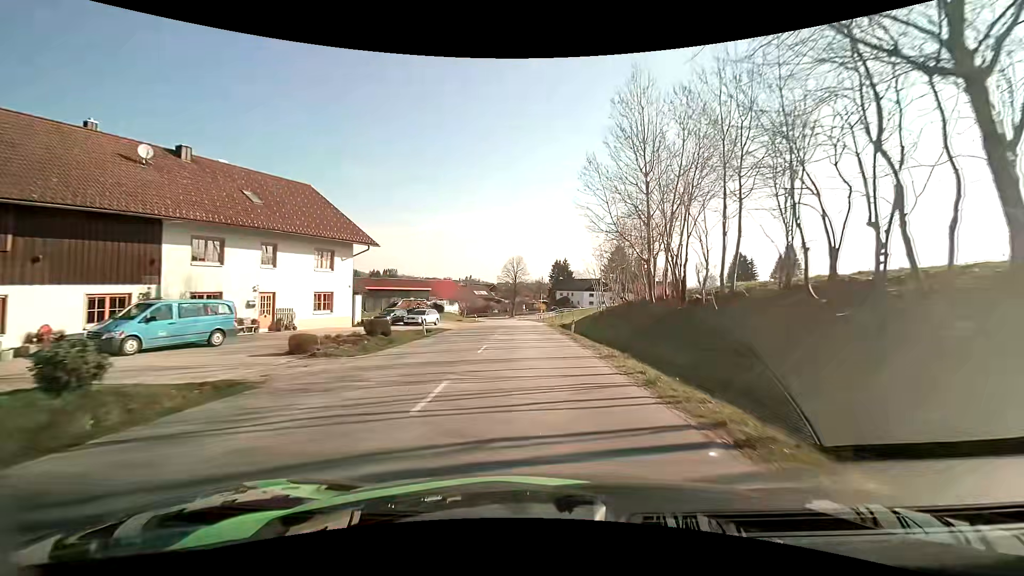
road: tertiary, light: Day
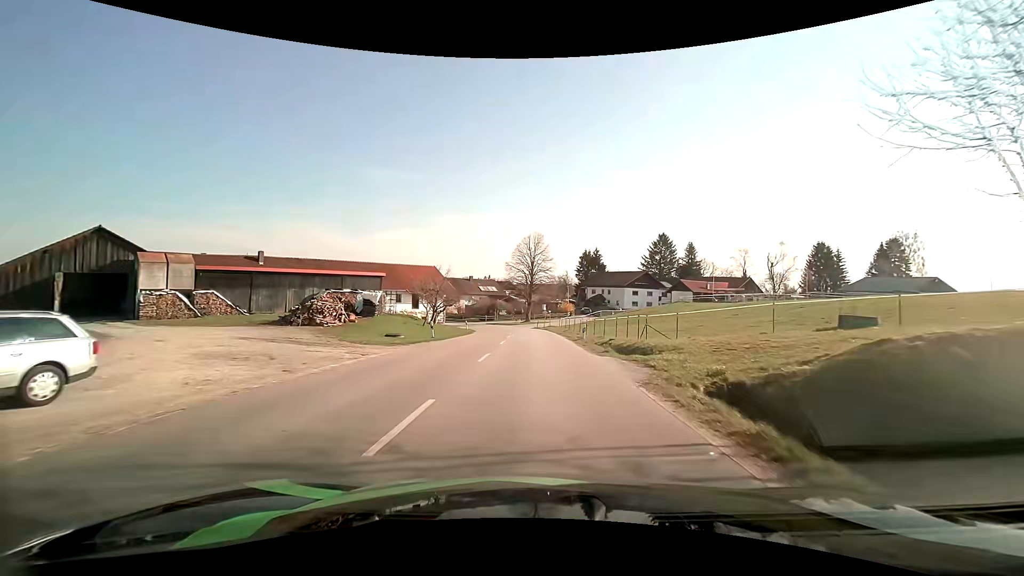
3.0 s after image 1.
(-1.0, +38.2) m; -2°
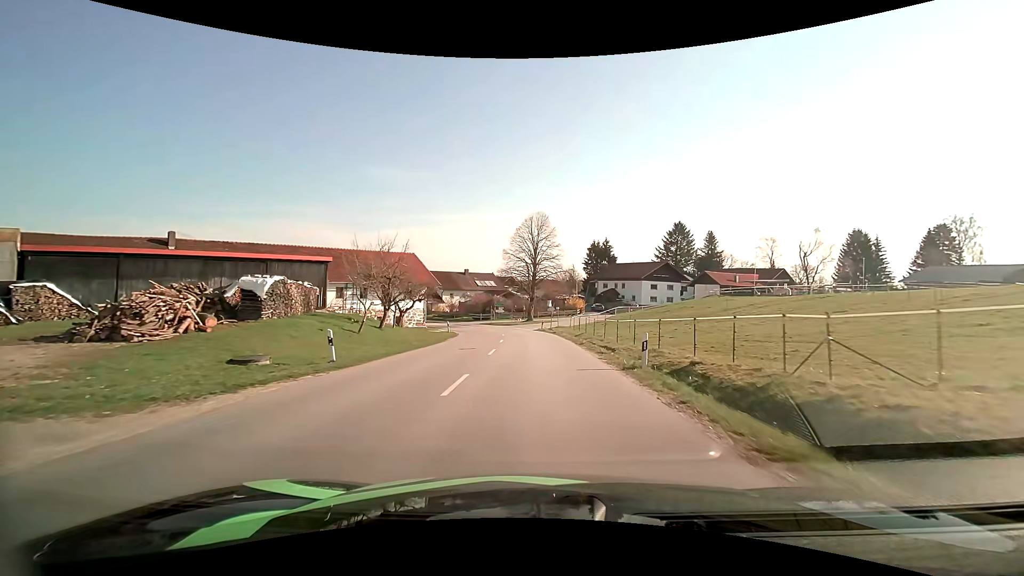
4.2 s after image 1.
(-0.2, +14.6) m; -1°
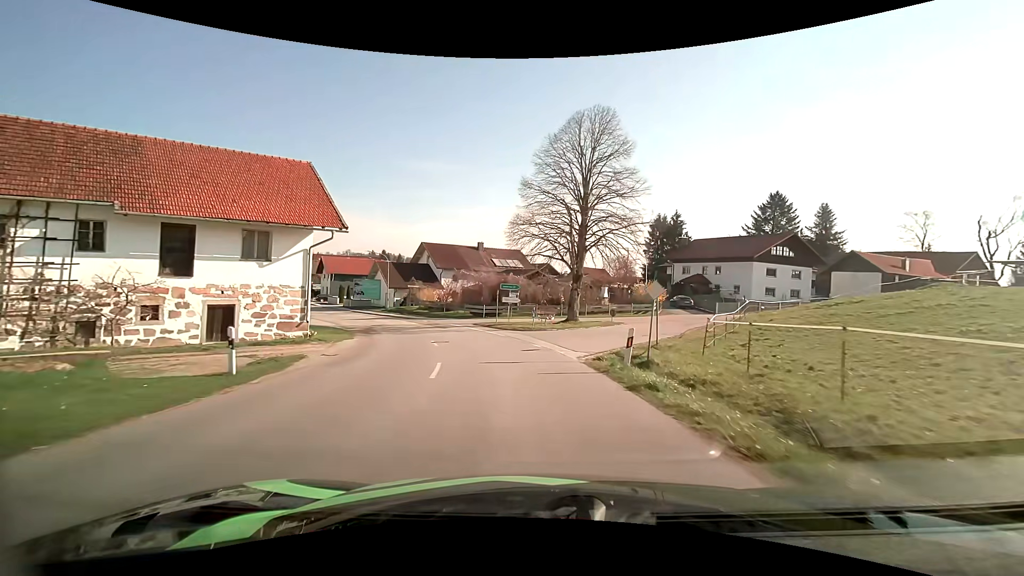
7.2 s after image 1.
(-0.5, +34.9) m; -4°
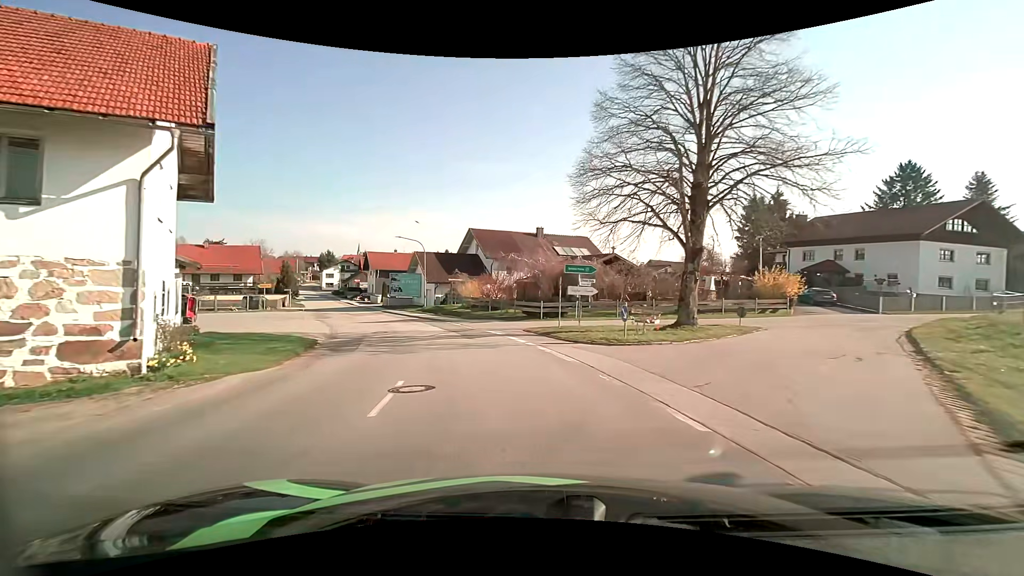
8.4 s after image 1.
(-0.8, +13.2) m; -7°
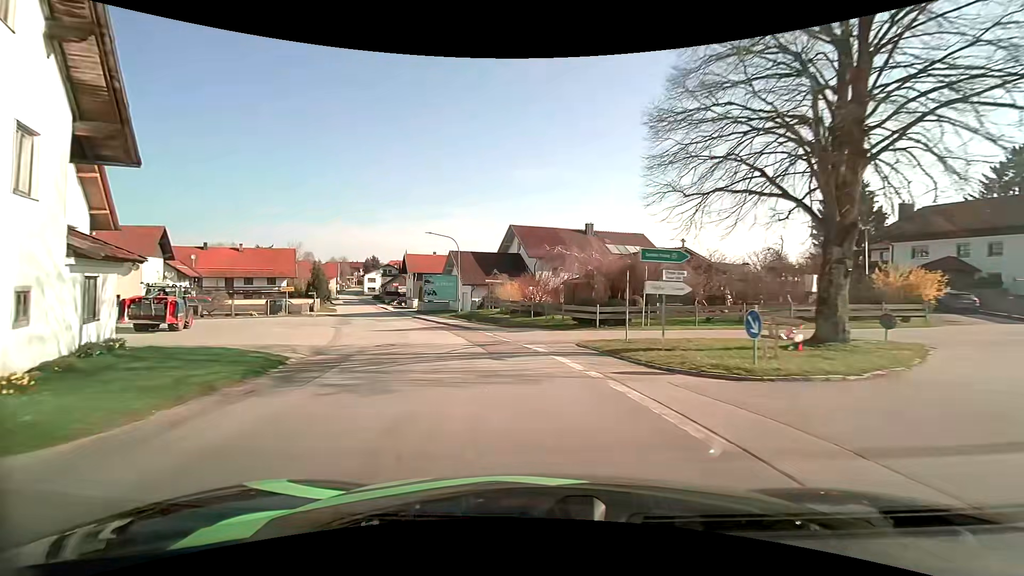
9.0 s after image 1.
(-0.3, +6.6) m; -5°
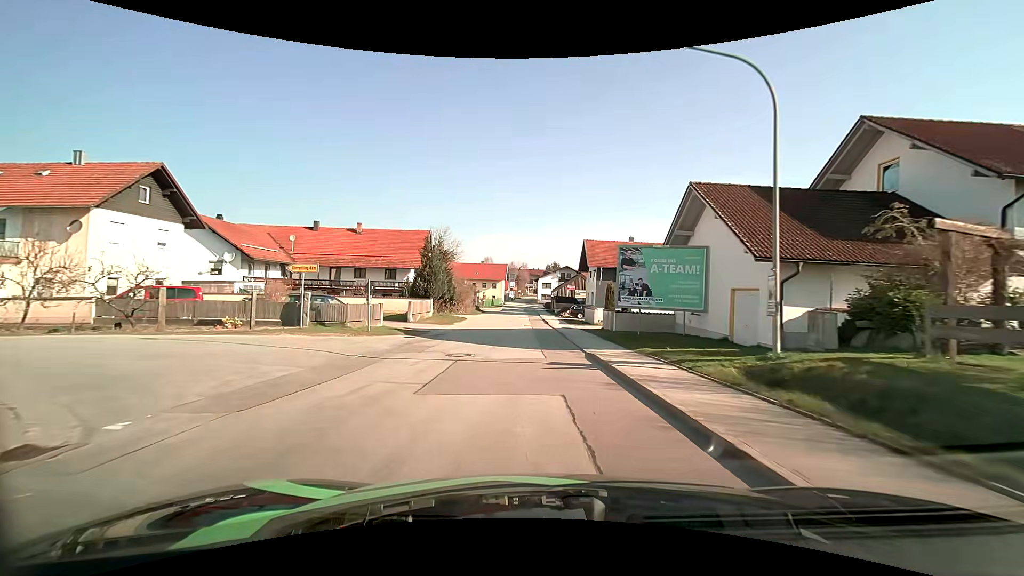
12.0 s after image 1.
(-7.3, +31.8) m; -22°
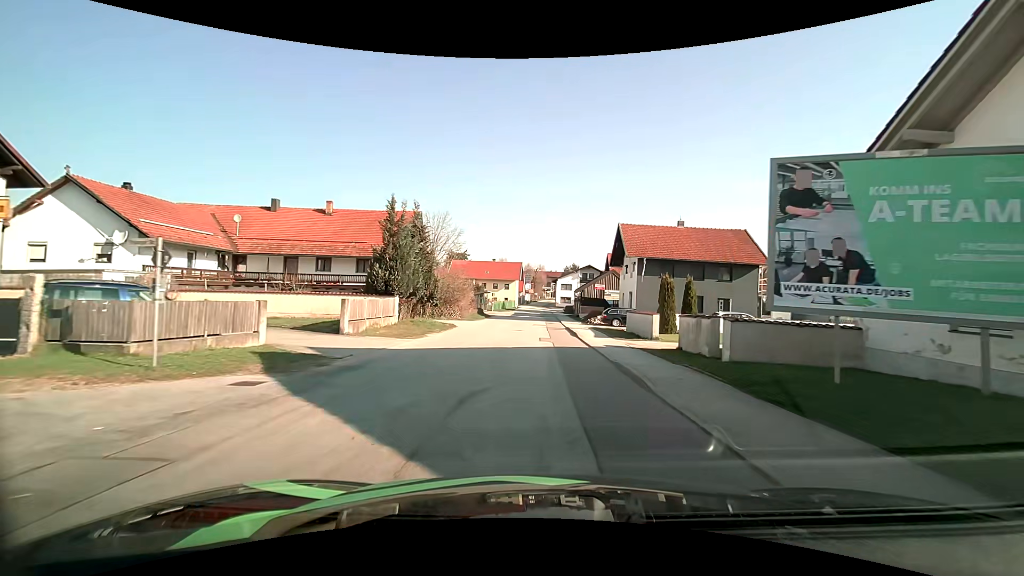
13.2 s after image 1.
(-0.2, +13.5) m; -2°
(0, +10) (0, +20) (0, +30) (0, +40) (0, +50) (0, +60) (0, +70) (+1, +80) (+1, +90) (+1, +100) m
